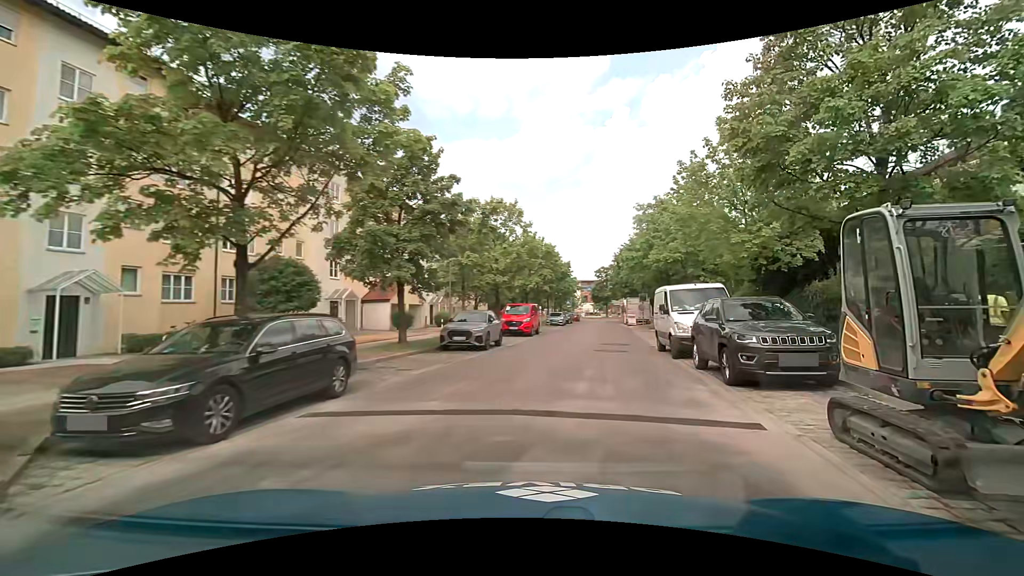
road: residential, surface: asphalt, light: Day
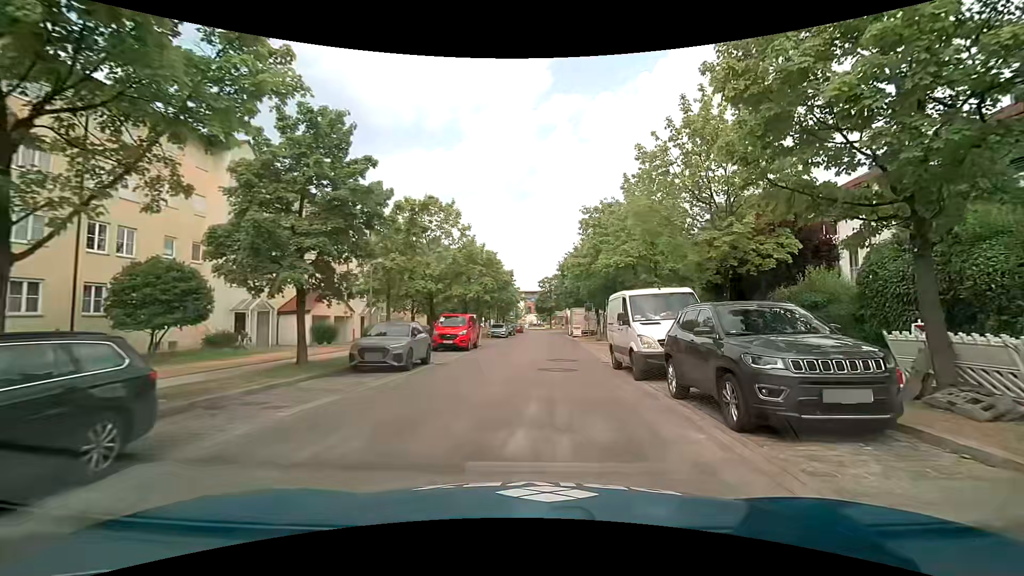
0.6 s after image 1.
(+0.2, +3.3) m; +6°
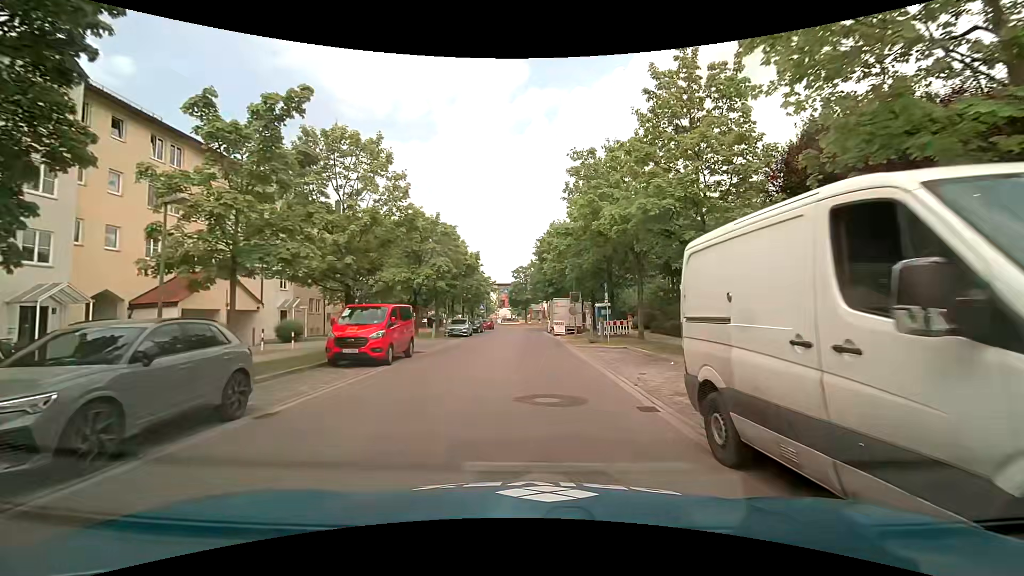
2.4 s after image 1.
(+0.4, +10.7) m; +2°
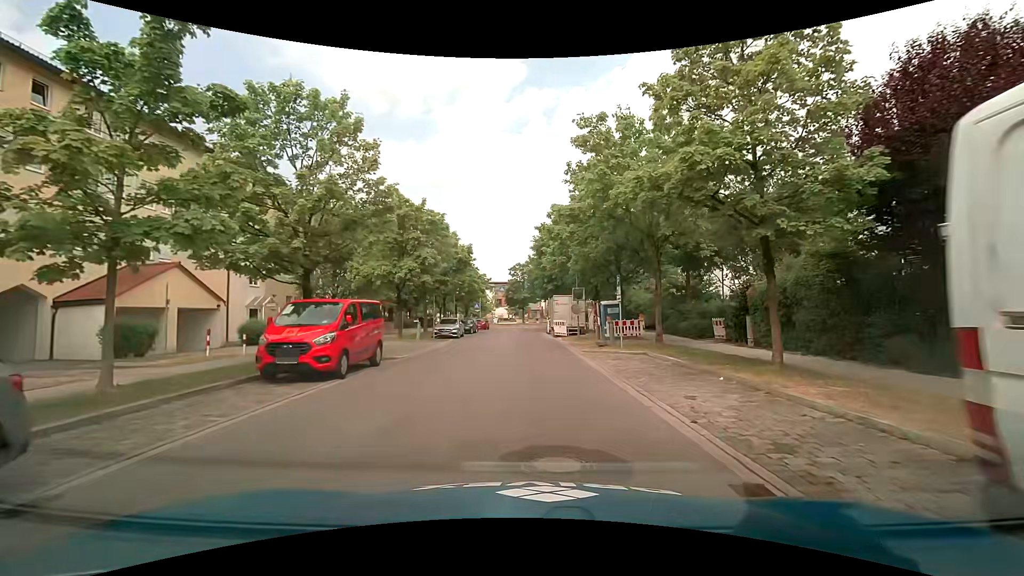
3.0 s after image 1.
(+0.1, +3.9) m; +1°
(0, +10) (0, +20) (0, +30) (-1, +40) (-1, +50) (0, +60) (-1, +70) (-3, +80) (-9, +88) (-16, +95) m
